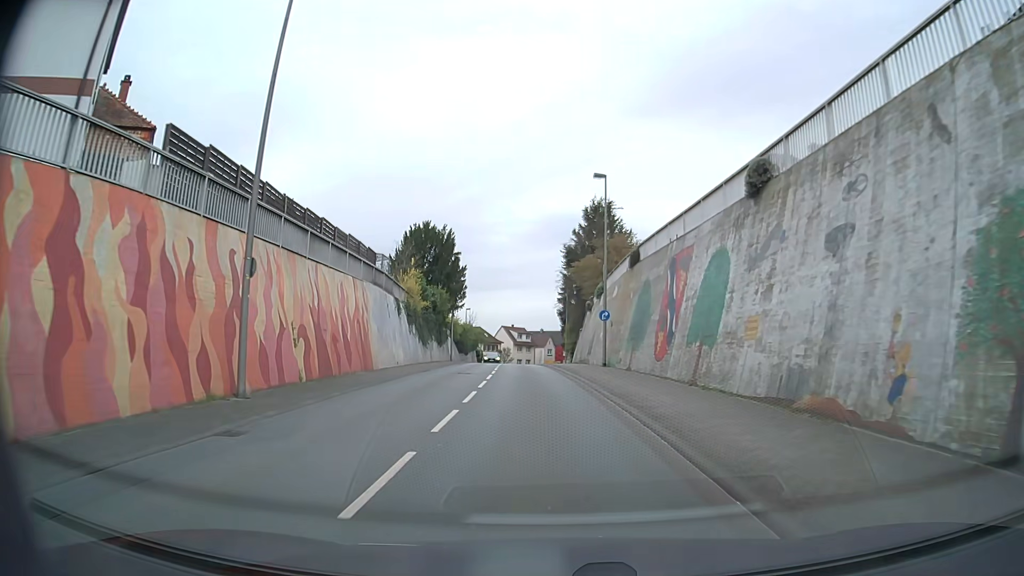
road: secondary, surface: asphalt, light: Day
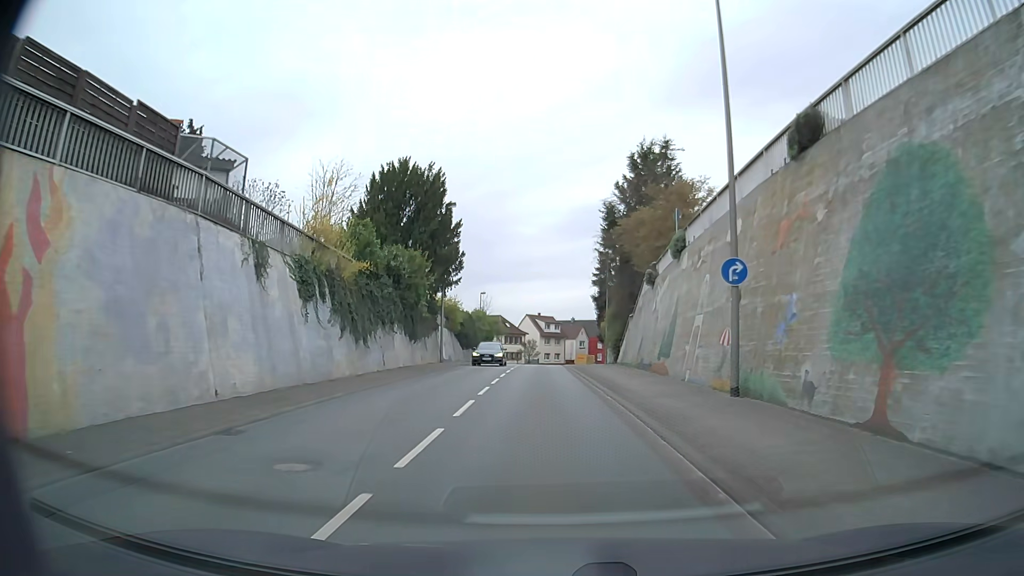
(-0.6, +20.8) m; -3°
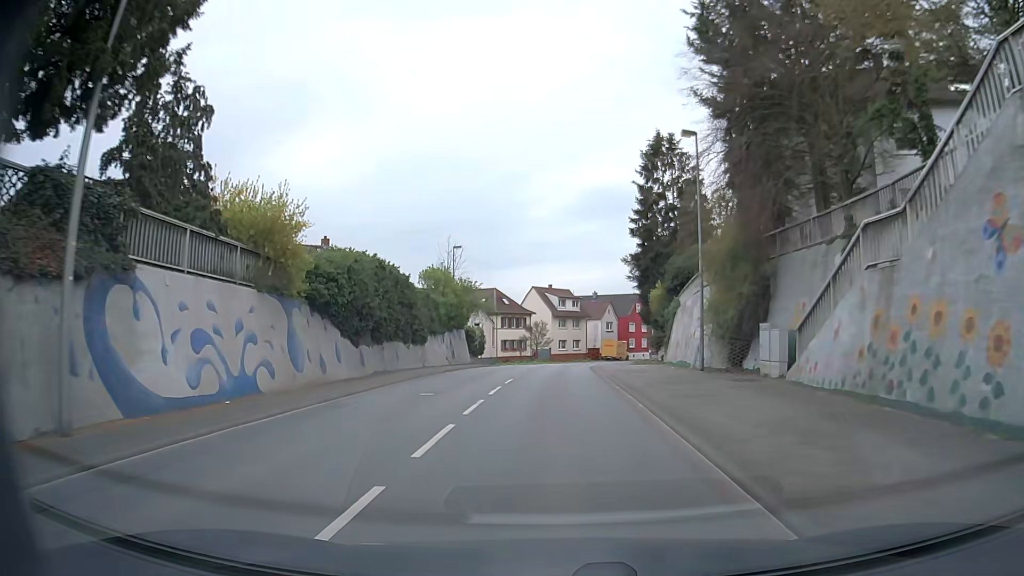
(-0.5, +35.8) m; -1°
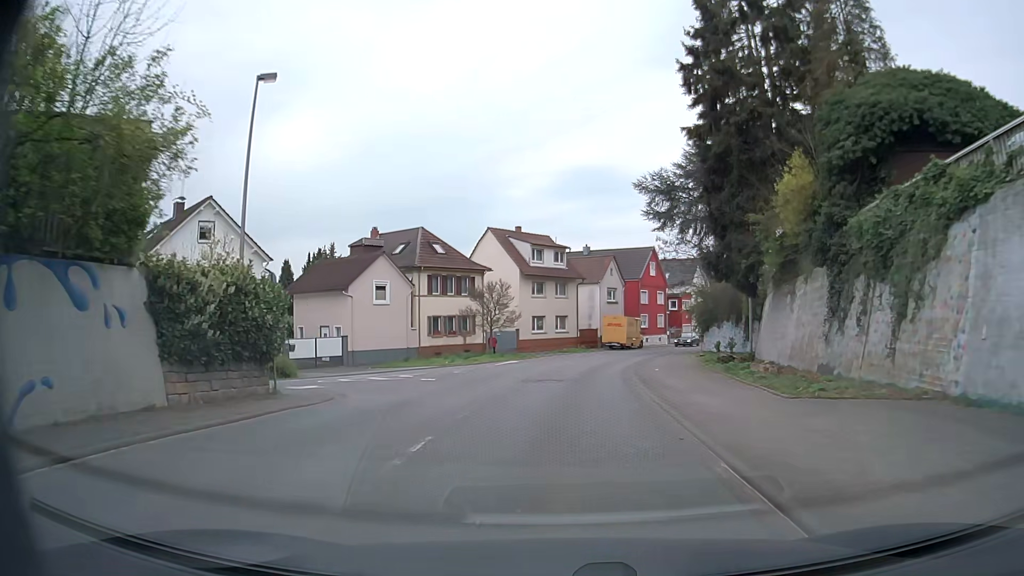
(+0.4, +36.5) m; +1°
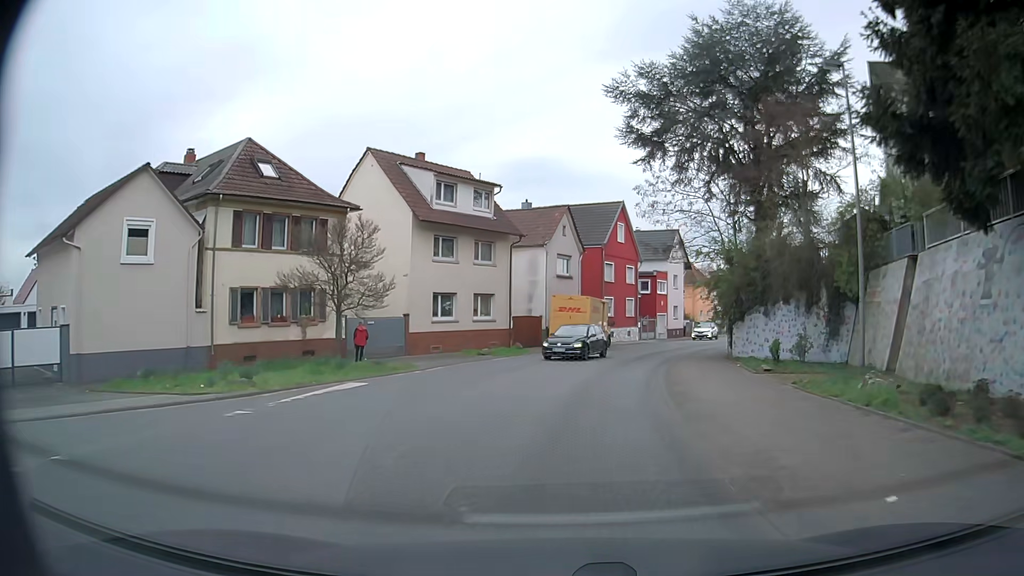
(+1.0, +22.0) m; +5°
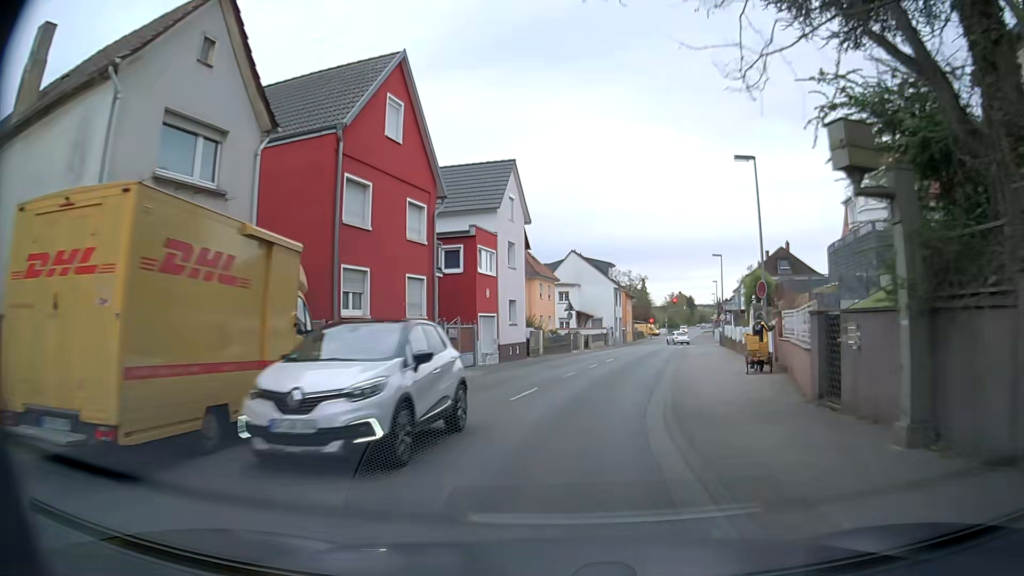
(+3.9, +29.6) m; +15°
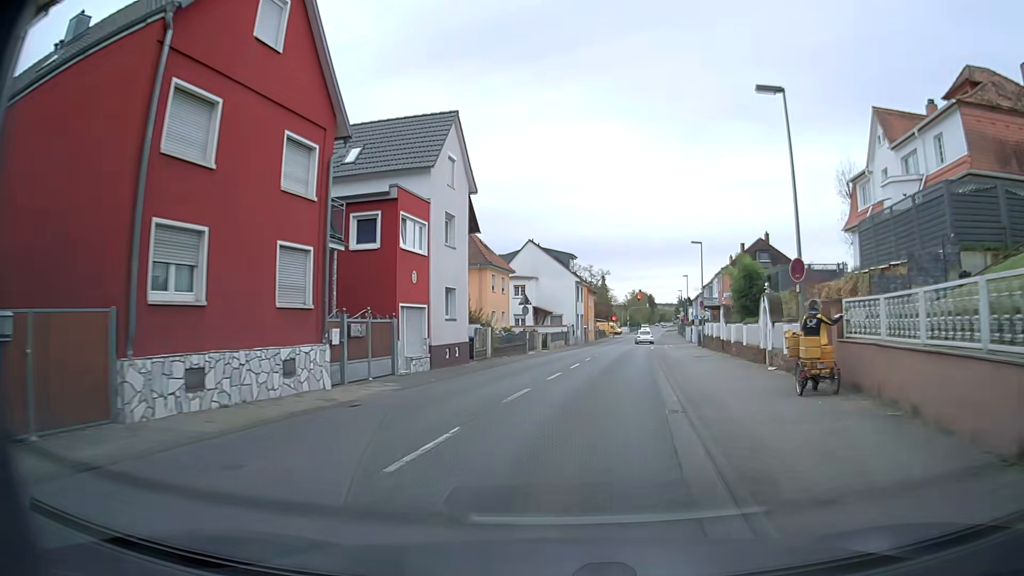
(+0.3, +7.5) m; +4°
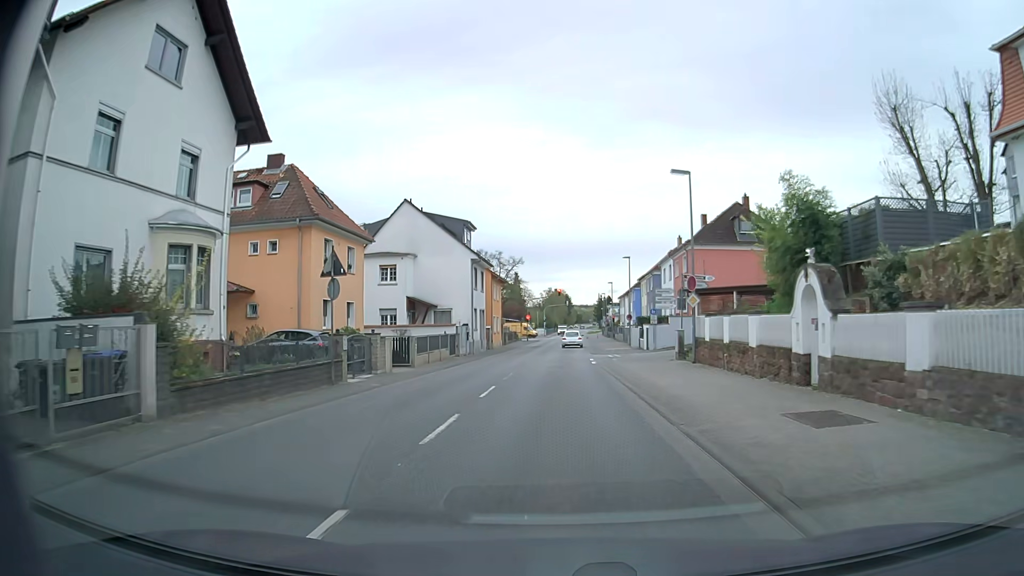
(+1.9, +22.3) m; +7°
(0, +10) (0, +20) (+1, +30) (+1, +40) (+1, +50) (+2, +60) (+2, +70) (+3, +80) (+3, +90) (+4, +100) m
